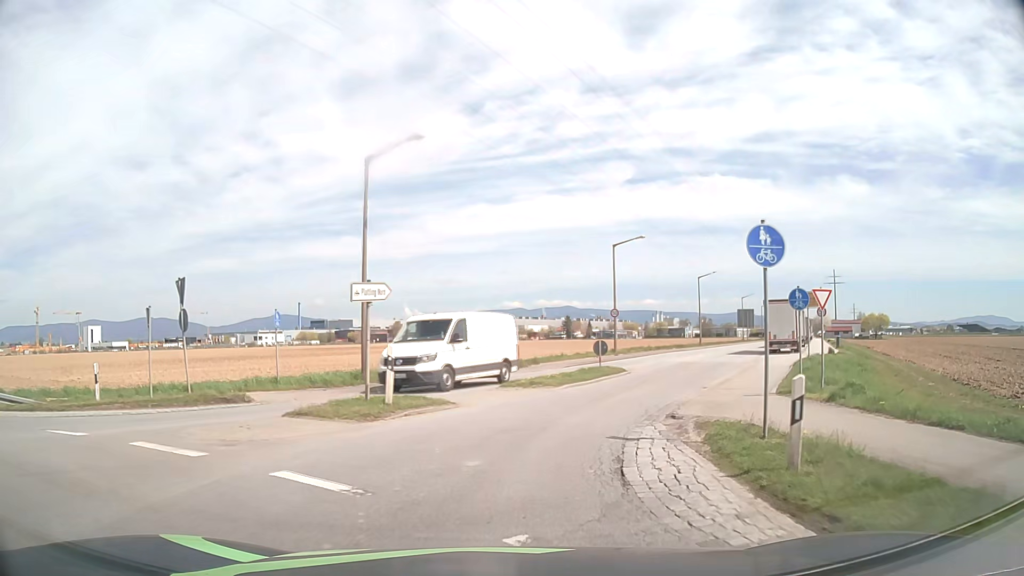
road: tertiary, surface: asphalt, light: Day
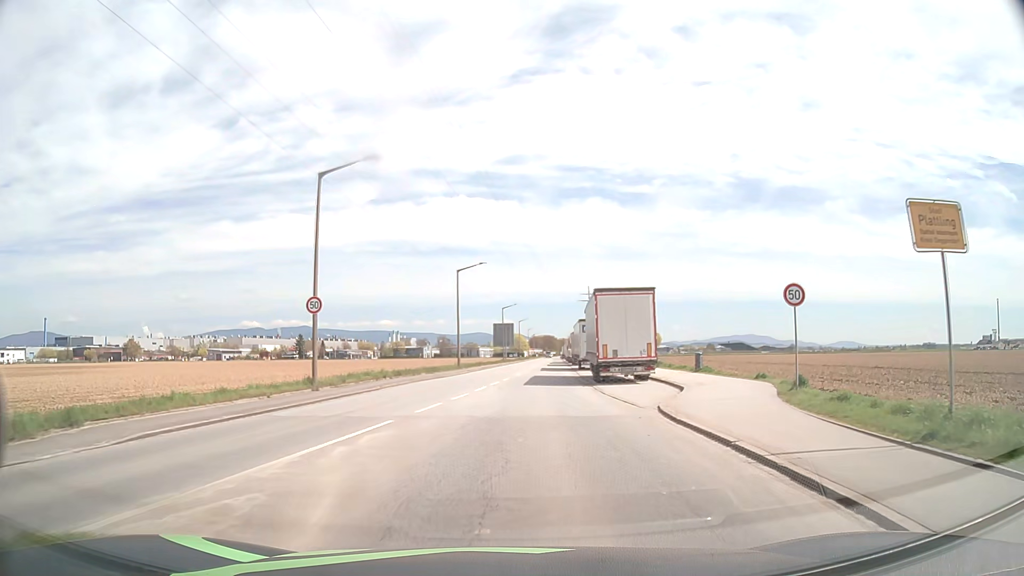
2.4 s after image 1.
(+4.4, +23.0) m; +23°
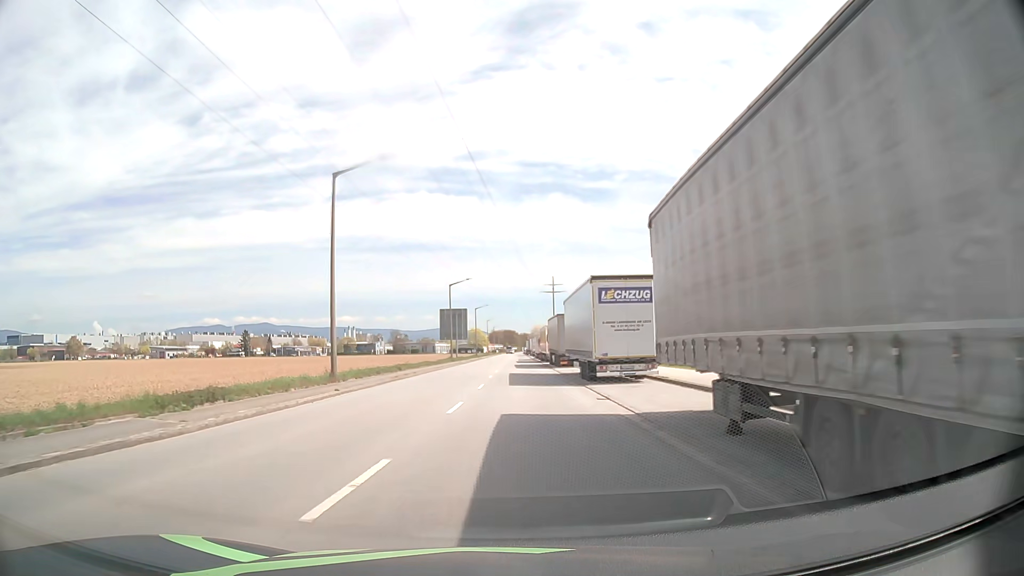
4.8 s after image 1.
(+1.0, +28.6) m; +4°
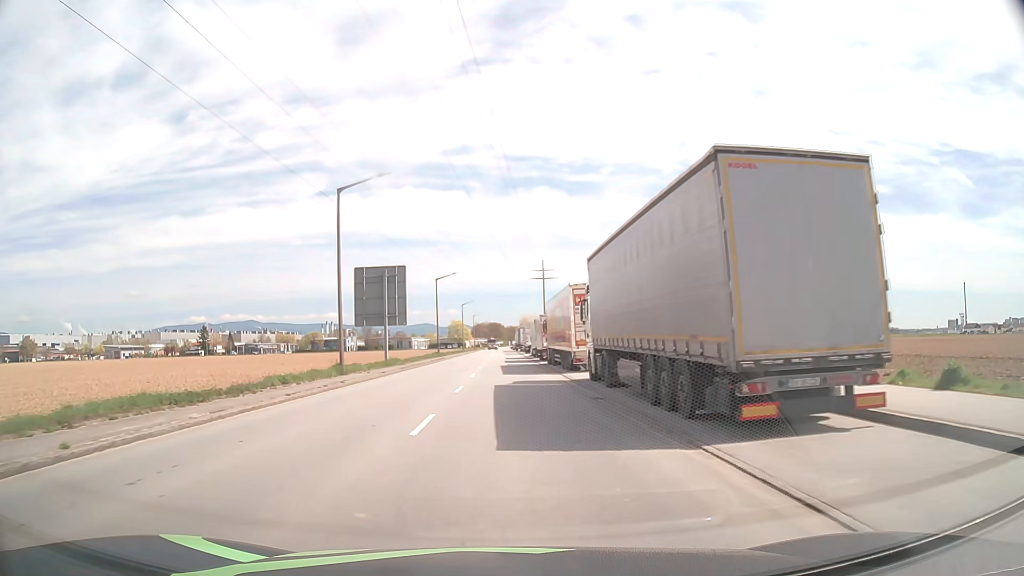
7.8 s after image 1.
(+0.3, +40.4) m; 0°
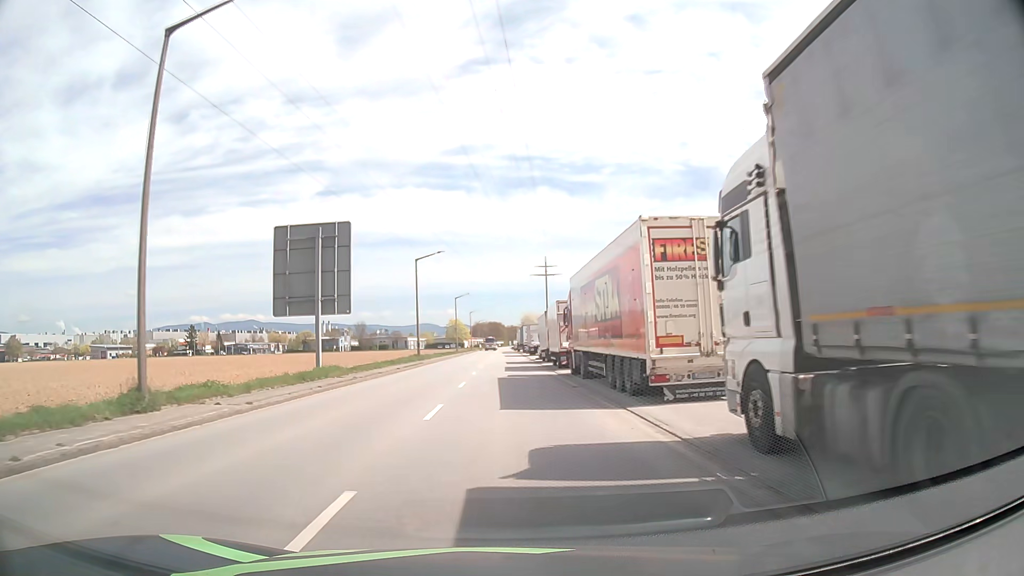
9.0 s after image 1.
(+0.1, +15.9) m; 0°
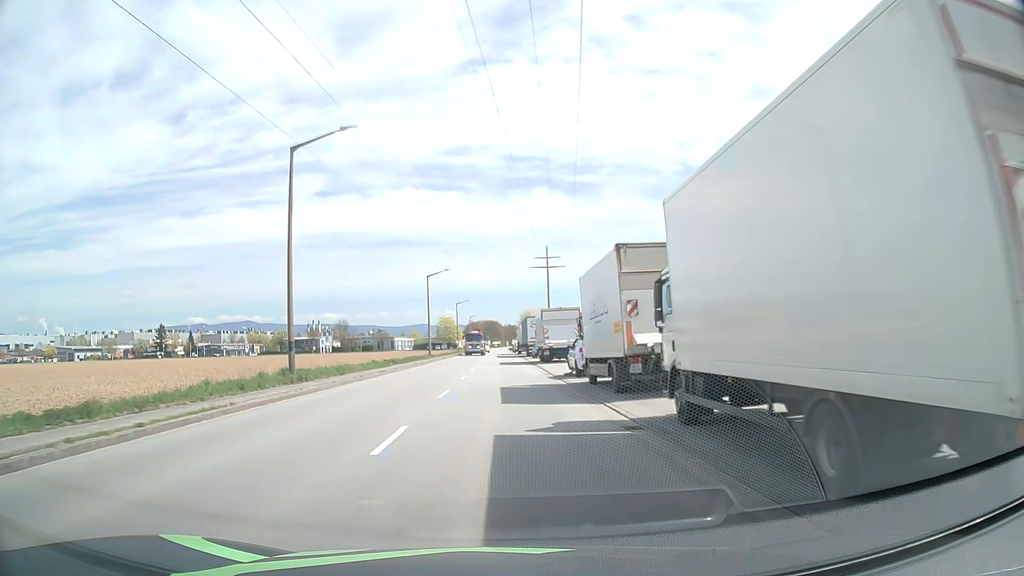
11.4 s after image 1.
(0.0, +30.9) m; 0°
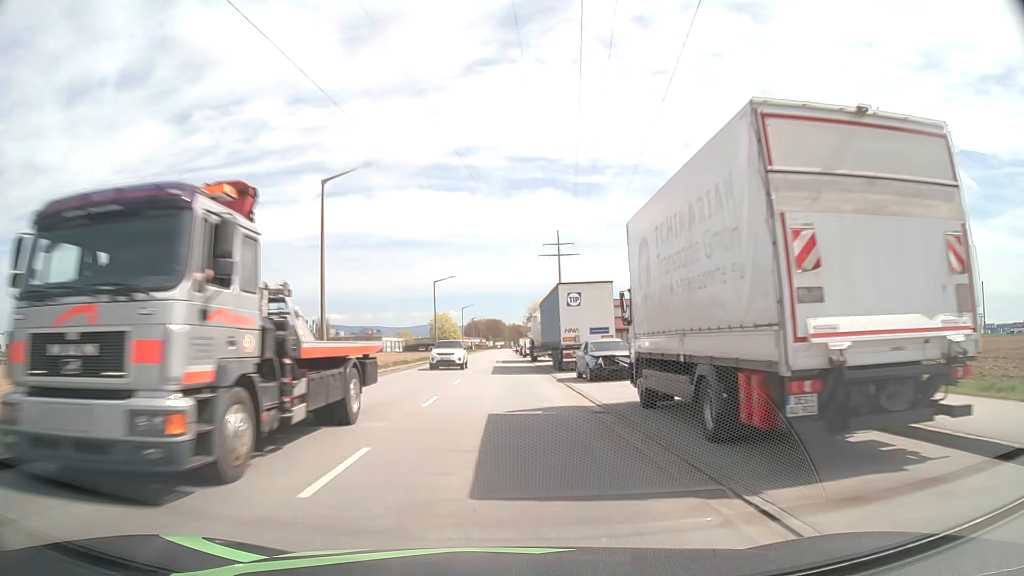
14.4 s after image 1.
(0.0, +38.5) m; 0°
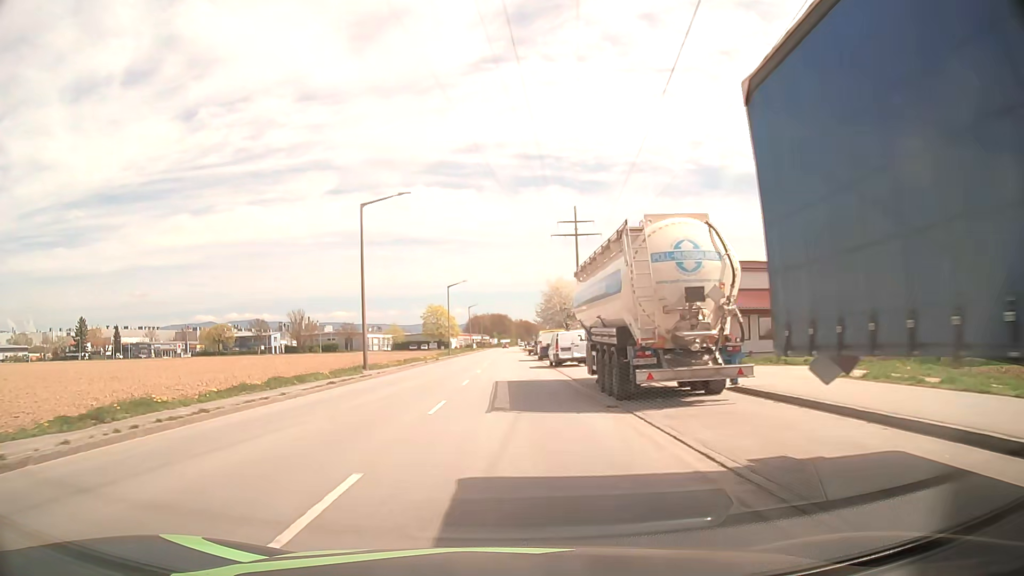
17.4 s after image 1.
(-0.1, +38.1) m; 0°
(0, +10) (0, +20) (0, +30) (0, +40) (0, +50) (0, +60) (0, +70) (0, +80) (0, +90) (0, +100) m
